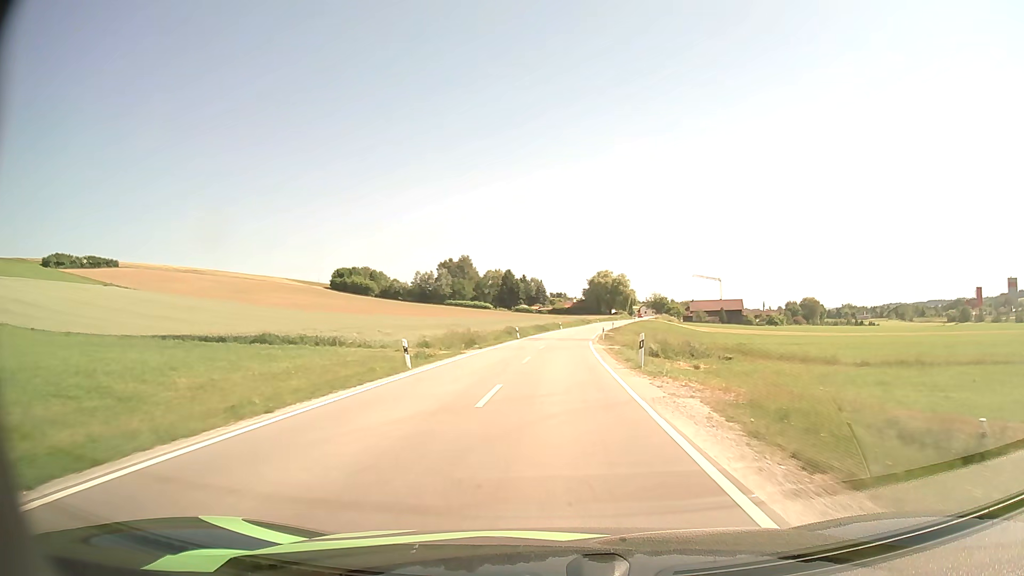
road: secondary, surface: asphalt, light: Day
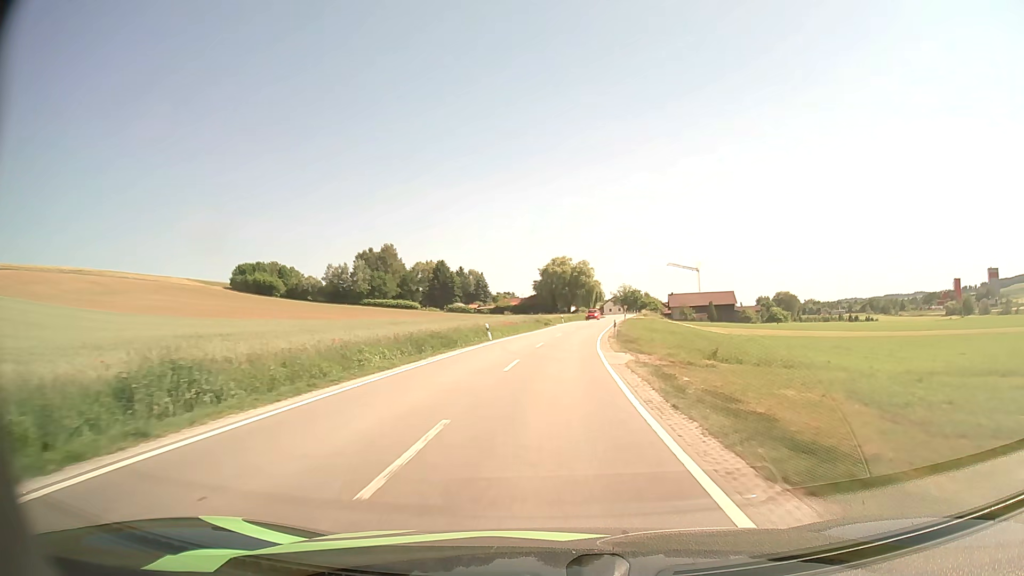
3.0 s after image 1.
(+2.0, +54.1) m; +4°
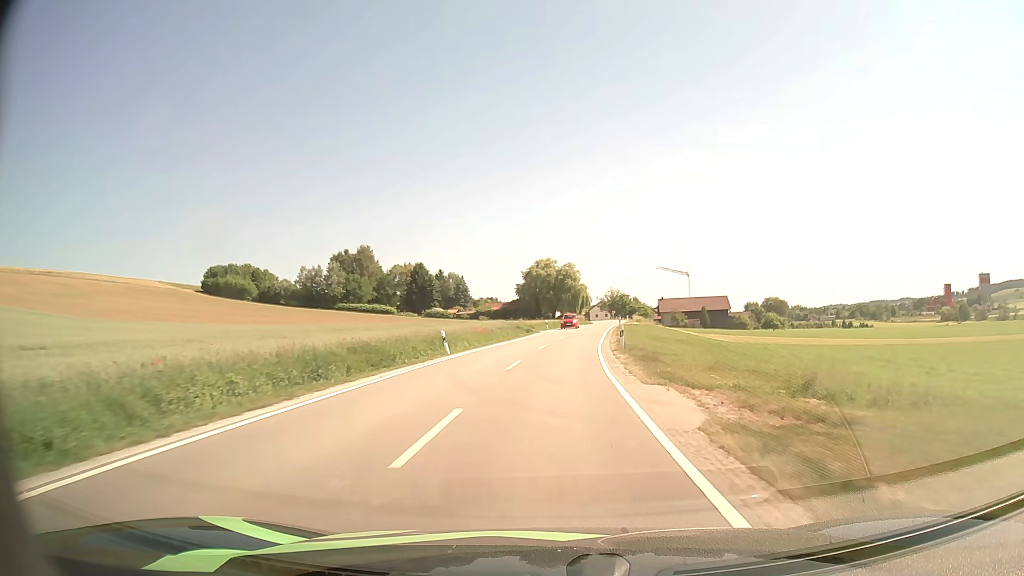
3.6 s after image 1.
(+0.1, +10.9) m; +1°
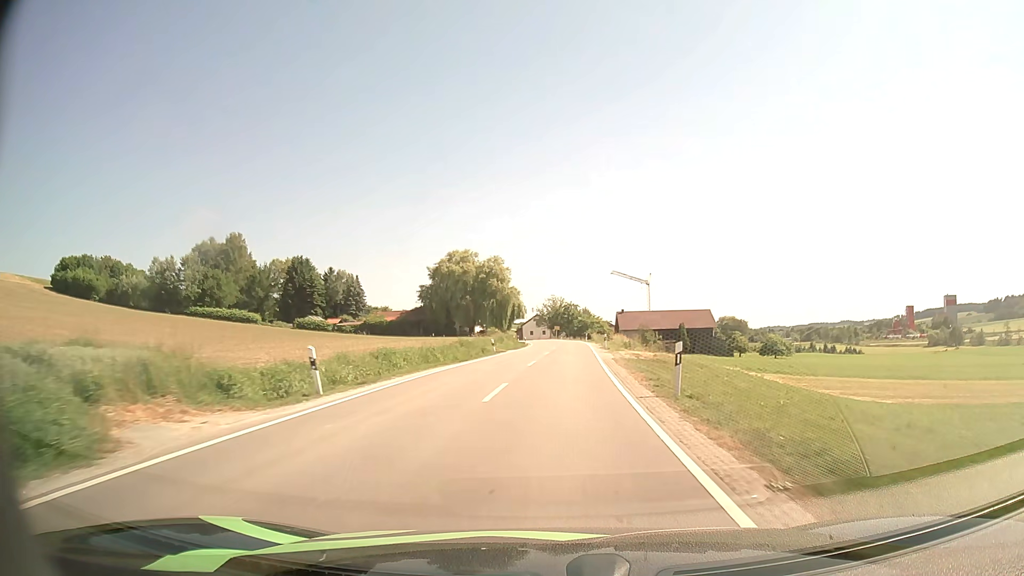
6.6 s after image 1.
(+3.1, +54.0) m; +6°
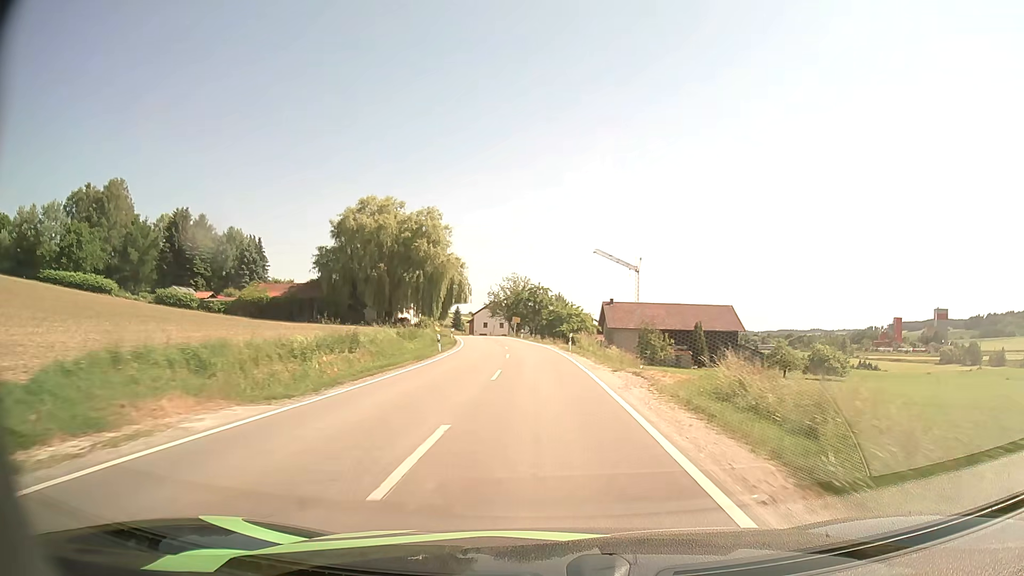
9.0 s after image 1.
(+1.4, +43.1) m; +3°
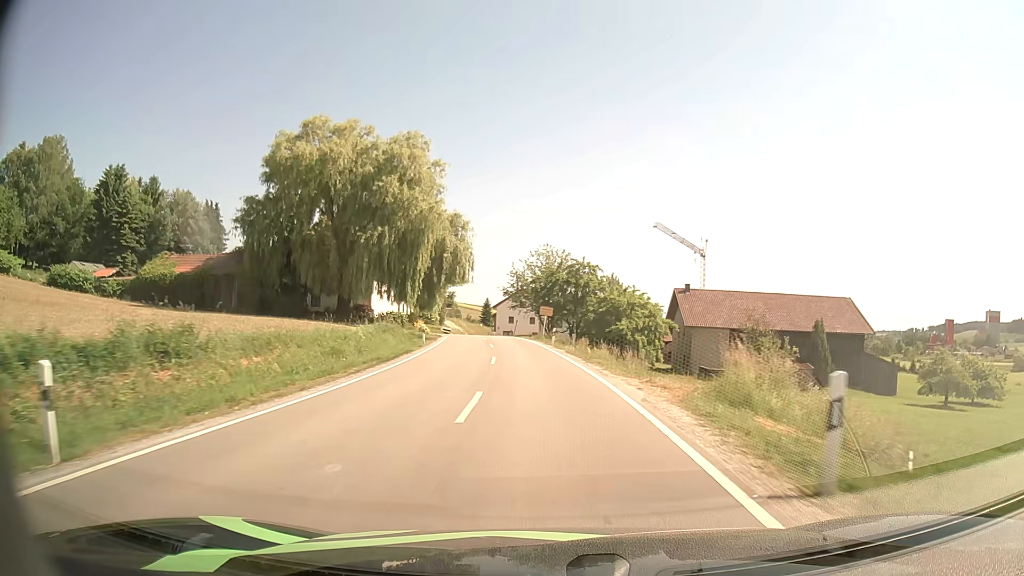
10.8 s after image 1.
(-0.6, +32.3) m; -3°
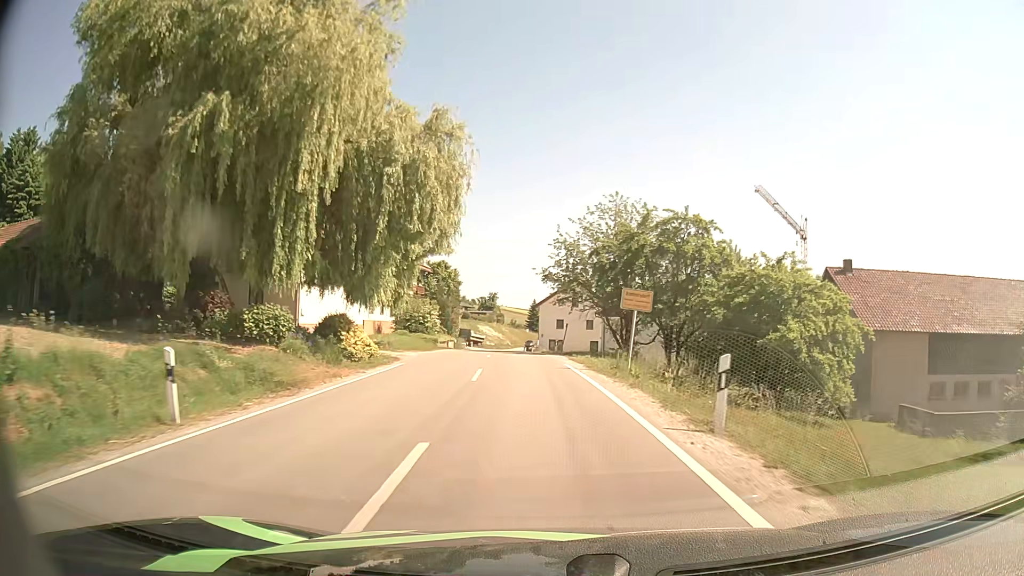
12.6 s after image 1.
(-1.1, +29.5) m; -4°
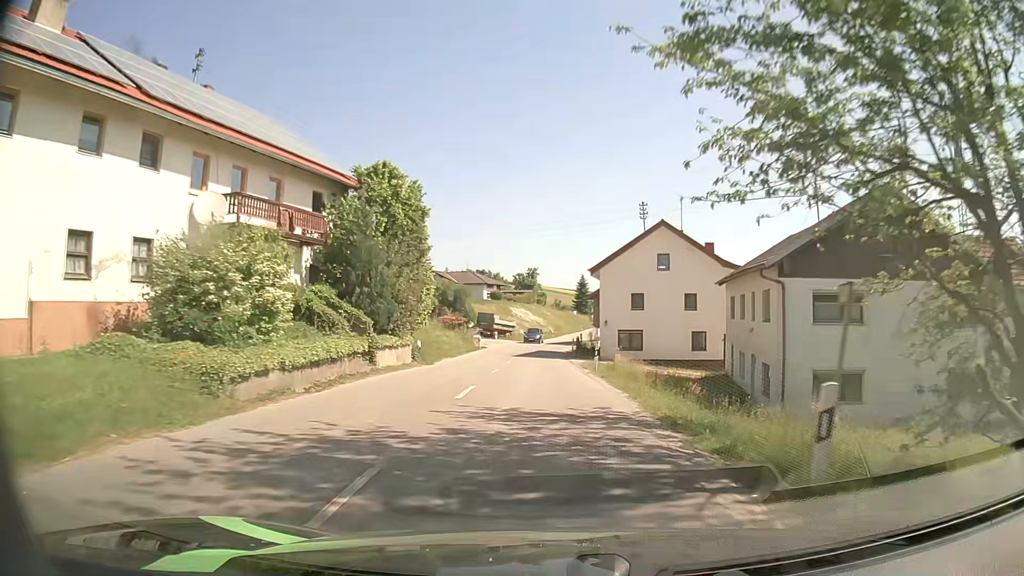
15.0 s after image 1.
(-1.3, +33.2) m; -4°
